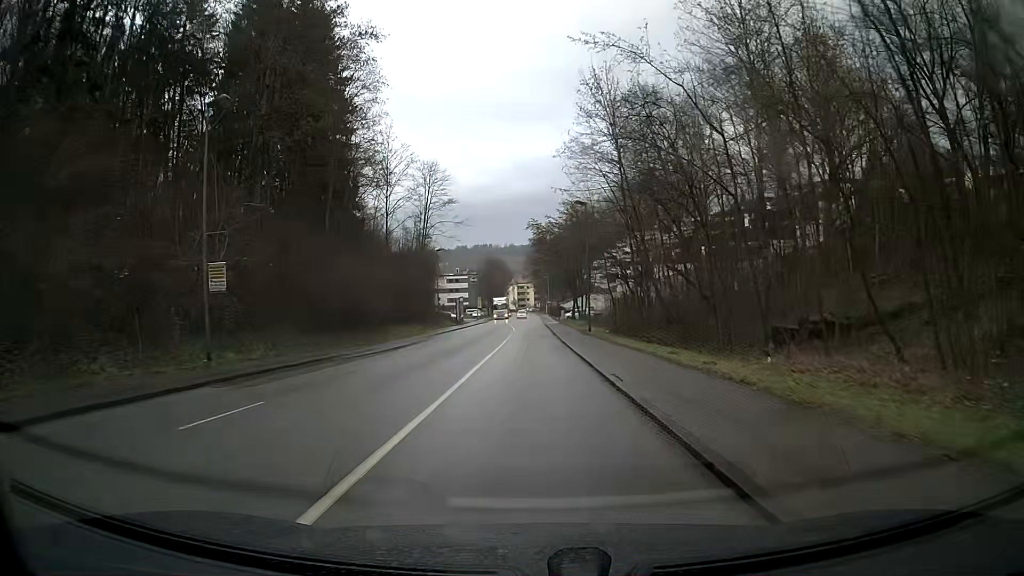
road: tertiary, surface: asphalt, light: Day
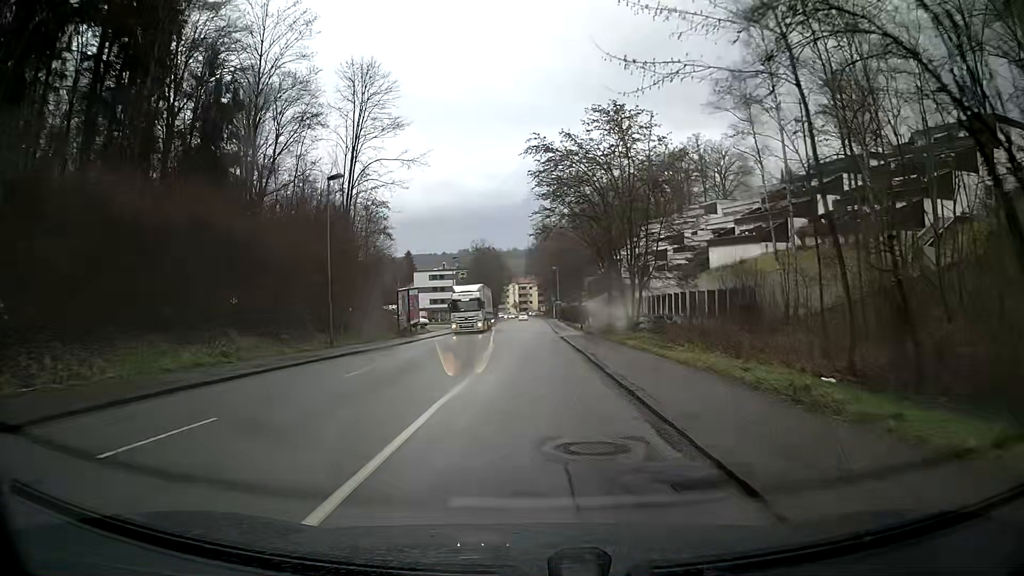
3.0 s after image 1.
(-0.2, +38.0) m; 0°
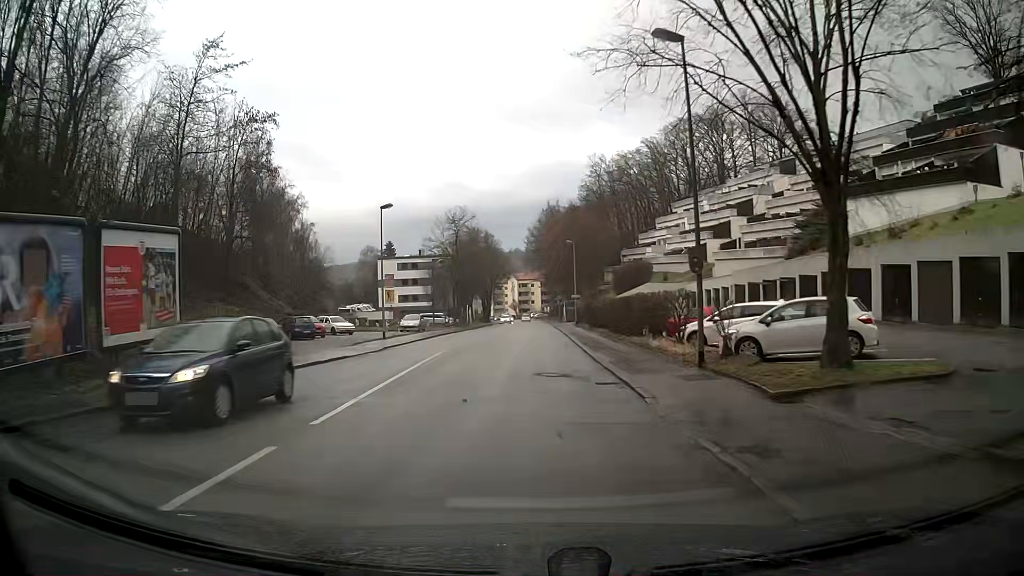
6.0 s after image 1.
(-0.2, +38.1) m; 0°
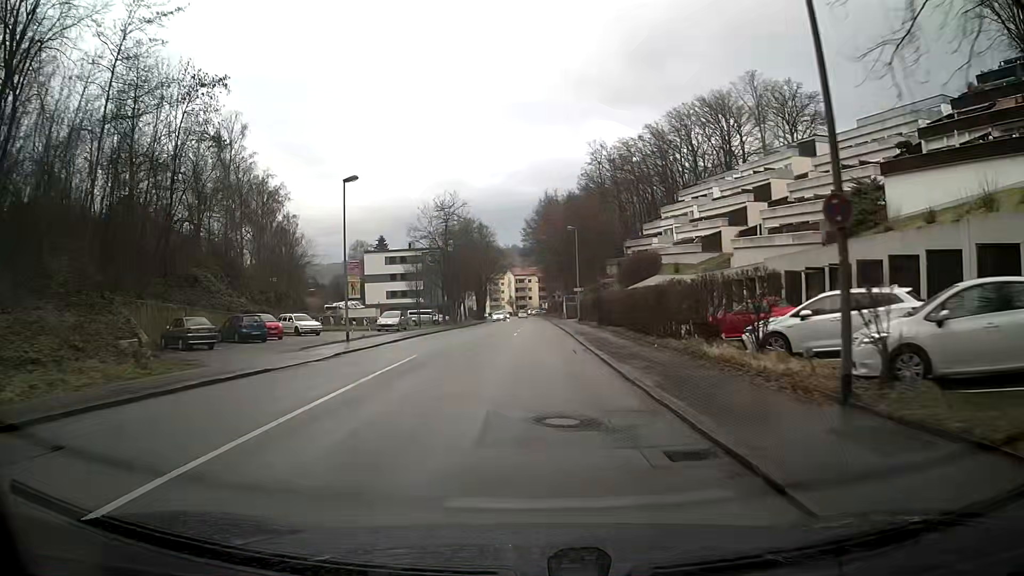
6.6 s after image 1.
(+0.1, +7.7) m; +1°
(0, +10) (0, +20) (0, +30) (0, +40) (0, +50) (0, +60) (0, +70) (0, +80) (0, +90) (0, +100) m
